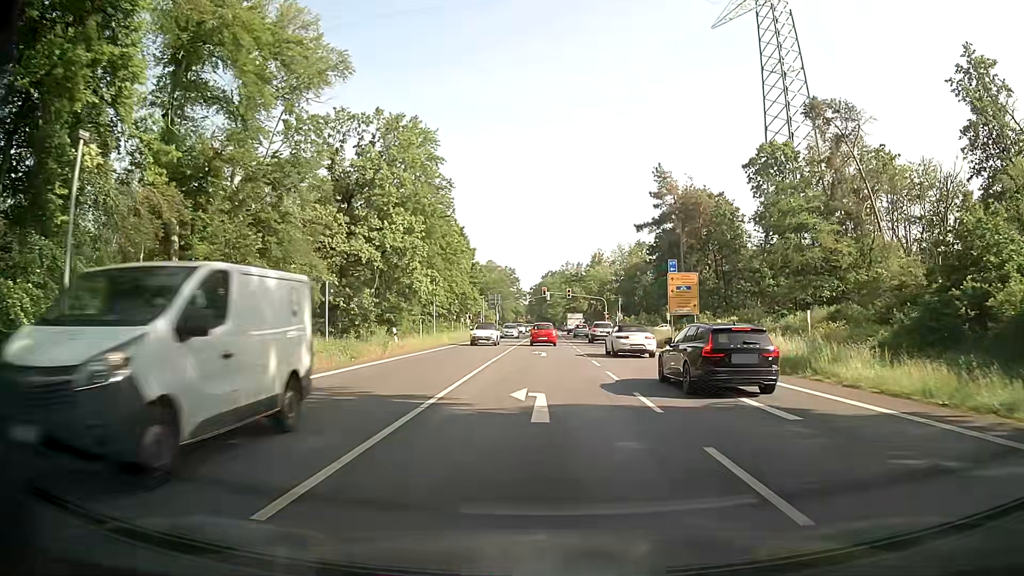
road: primary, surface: asphalt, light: Day
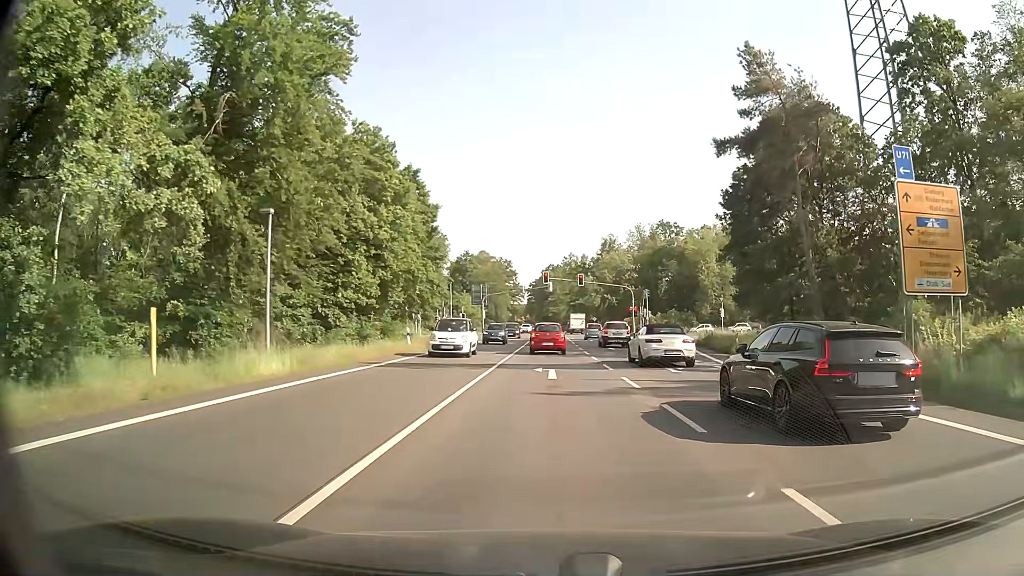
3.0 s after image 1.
(-0.3, +32.1) m; -1°
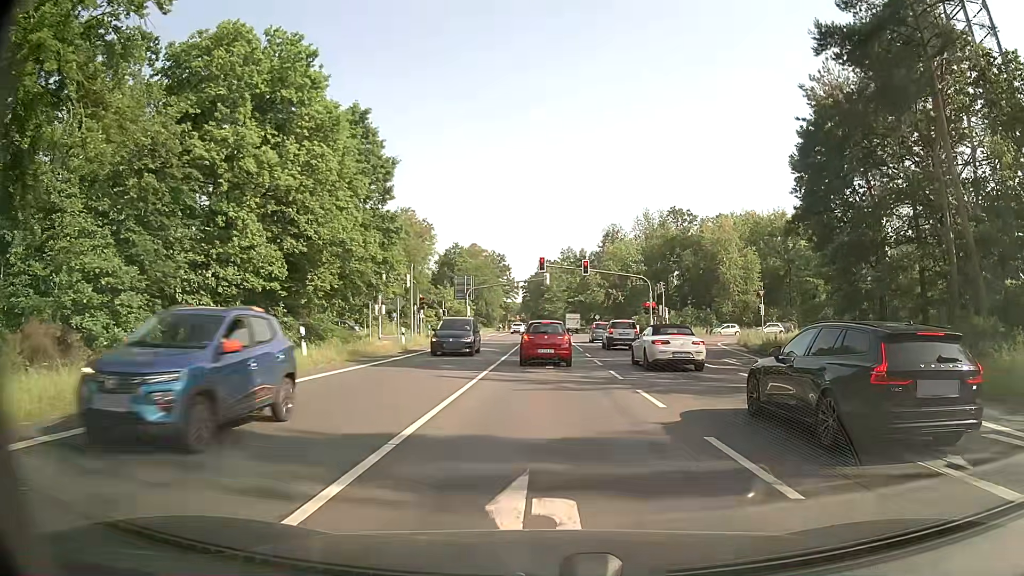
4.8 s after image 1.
(+0.1, +15.3) m; 0°
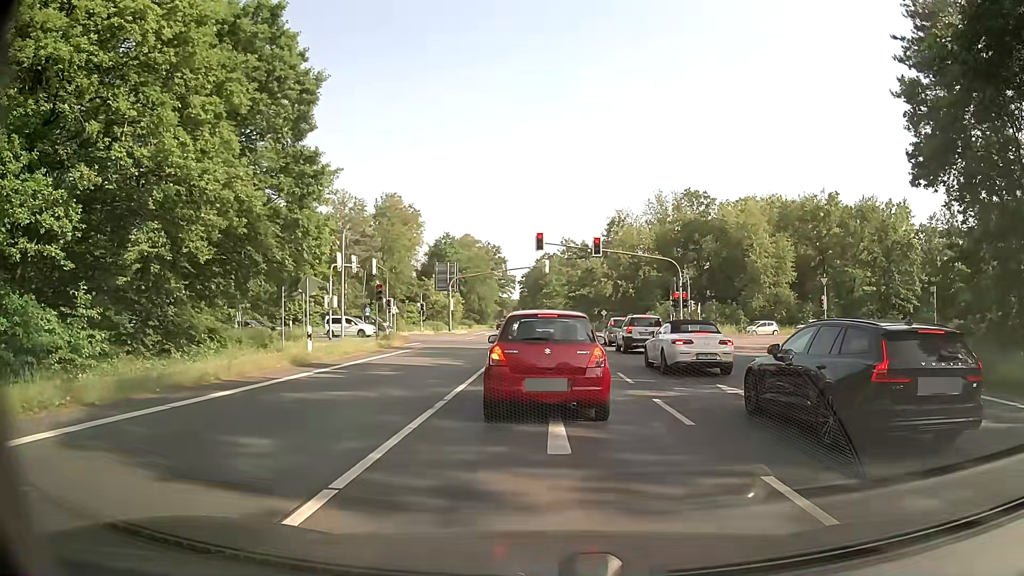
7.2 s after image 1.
(0.0, +13.9) m; -1°
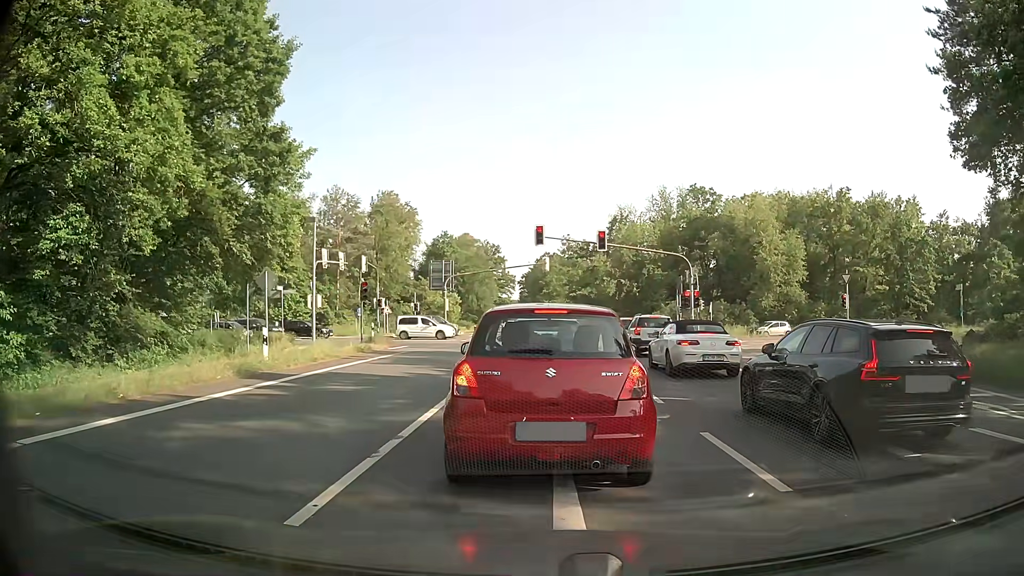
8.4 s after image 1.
(0.0, +3.4) m; +1°
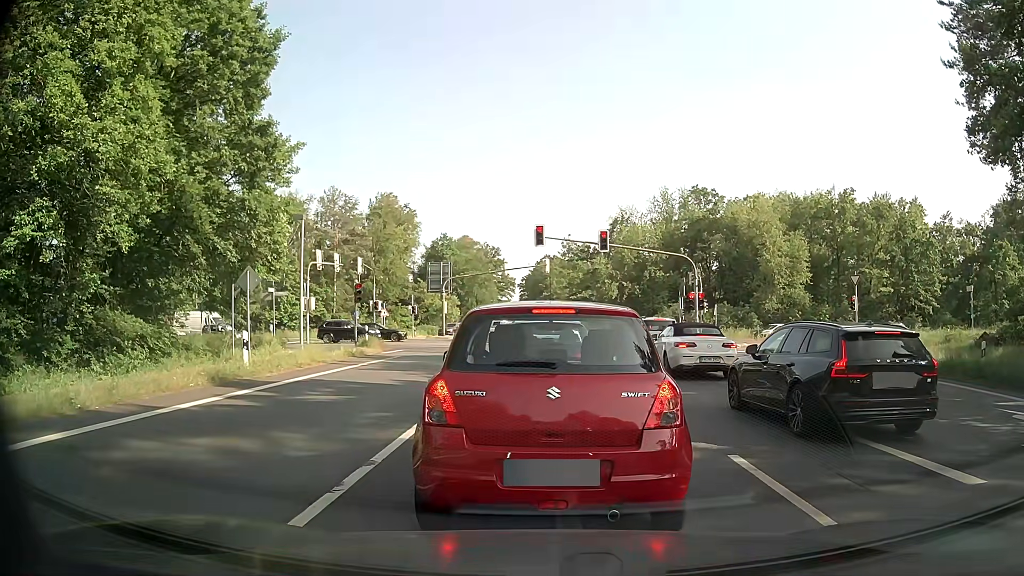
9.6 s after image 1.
(0.0, +1.2) m; -1°
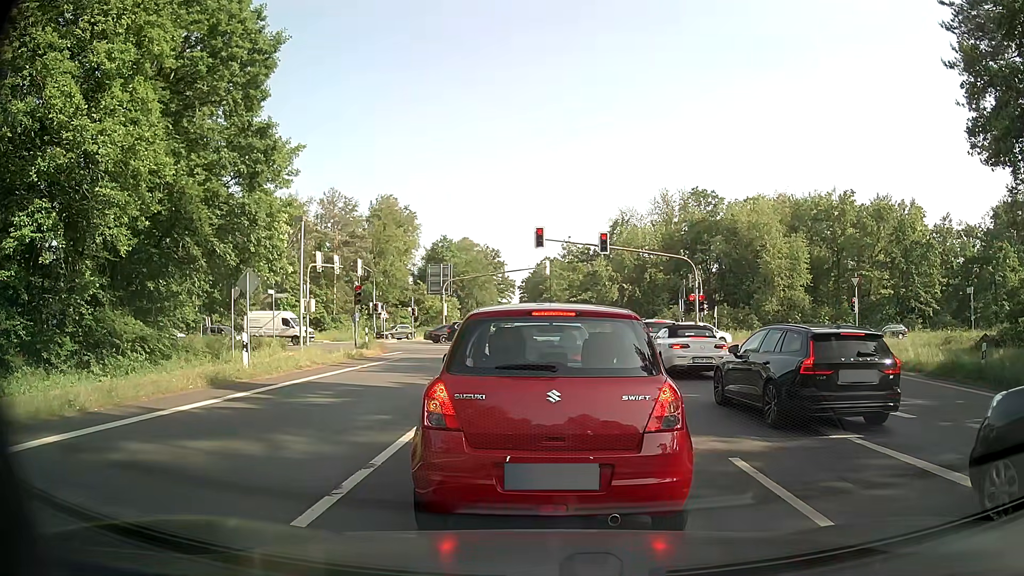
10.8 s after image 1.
(0.0, +0.1) m; 0°
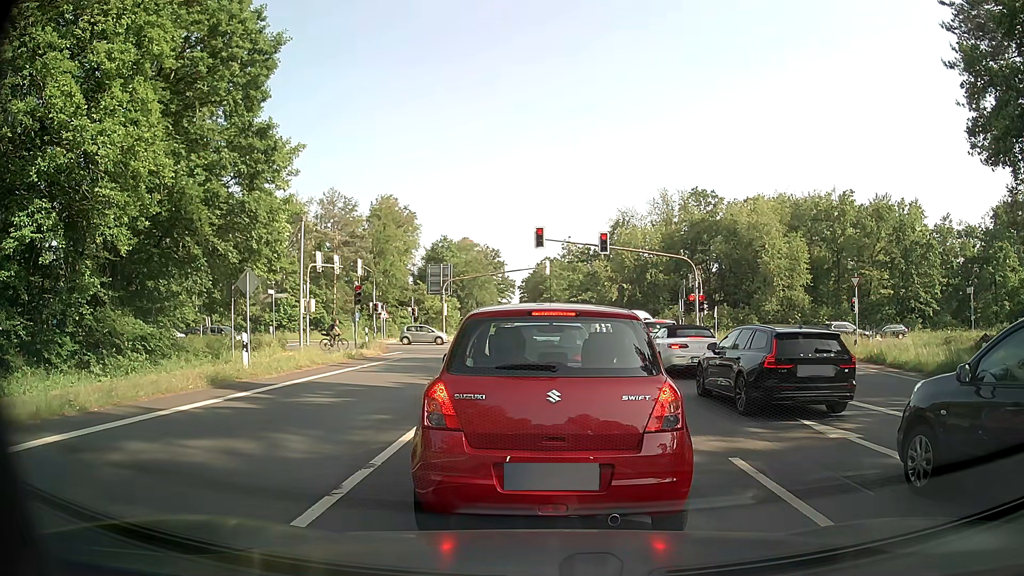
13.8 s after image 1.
(0.0, 0.0) m; 0°
